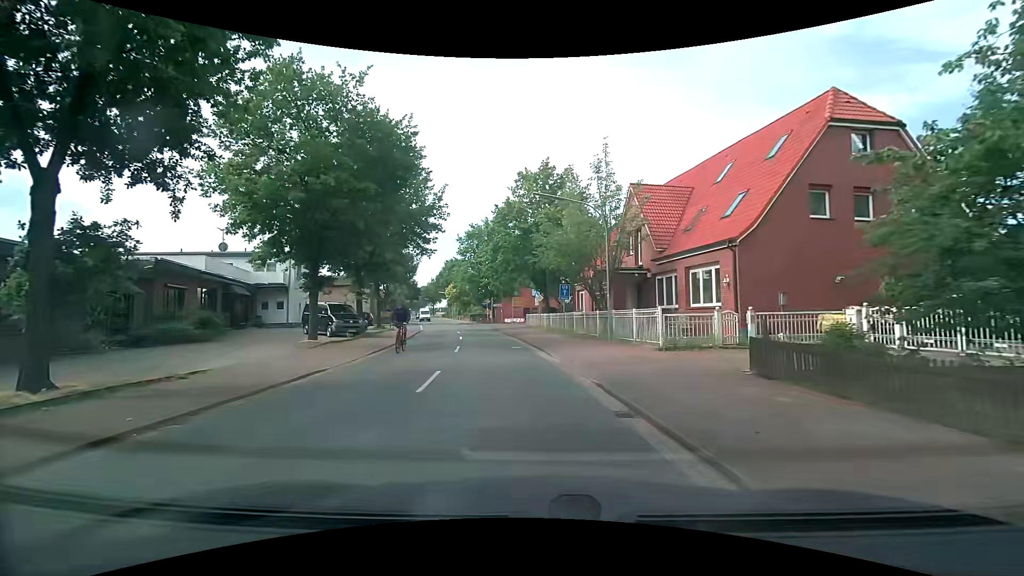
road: secondary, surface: asphalt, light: Day
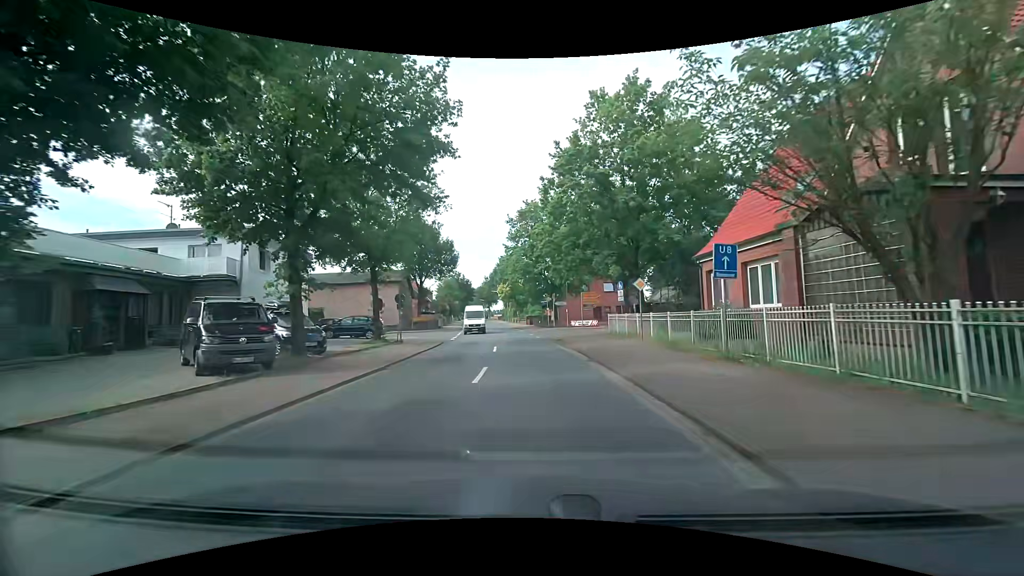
(-1.3, +16.8) m; -8°
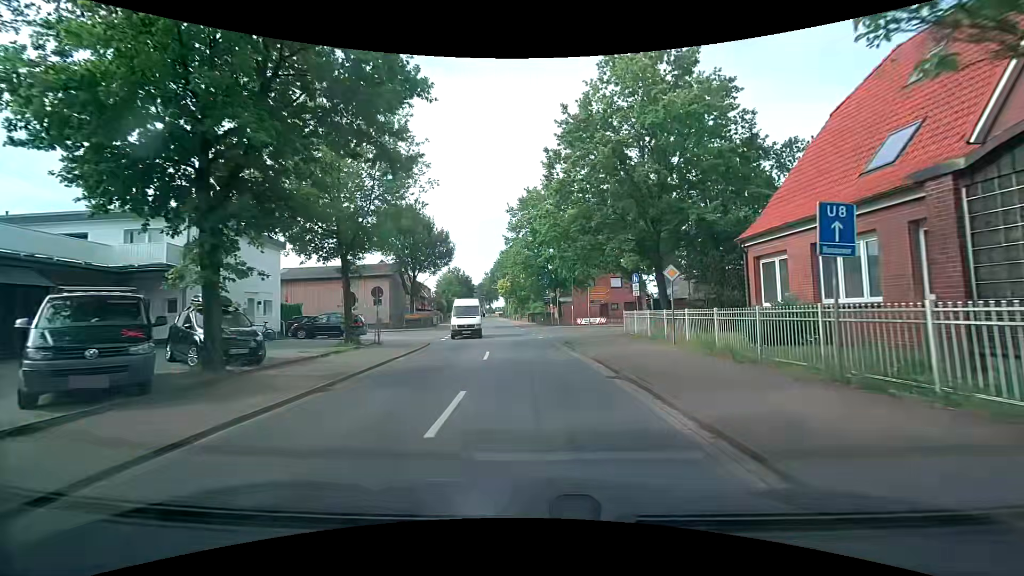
(0.0, +4.6) m; -1°
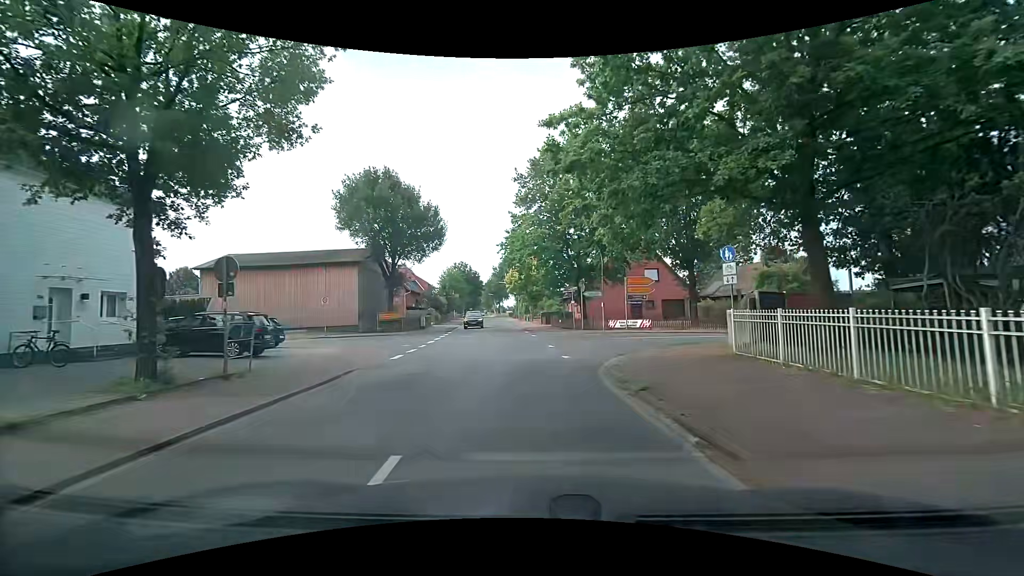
(0.0, +12.8) m; -1°
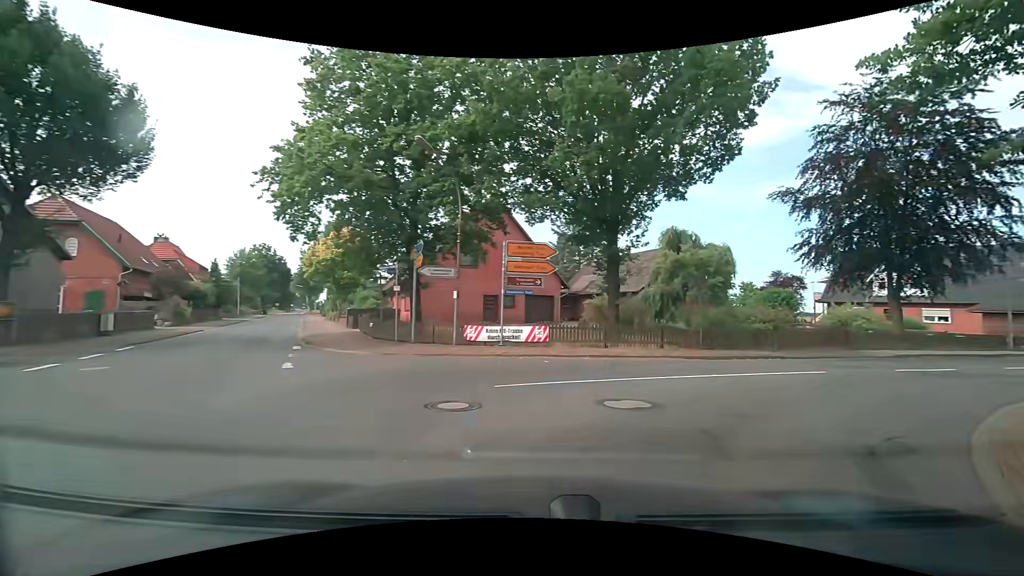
(+0.9, +17.8) m; +18°
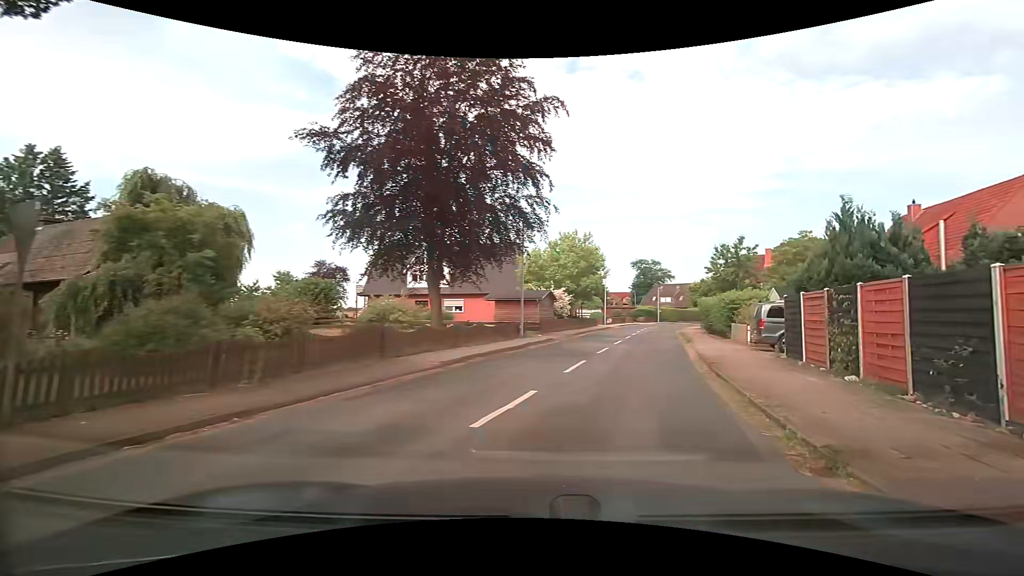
(+4.6, +10.5) m; +50°
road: tertiary
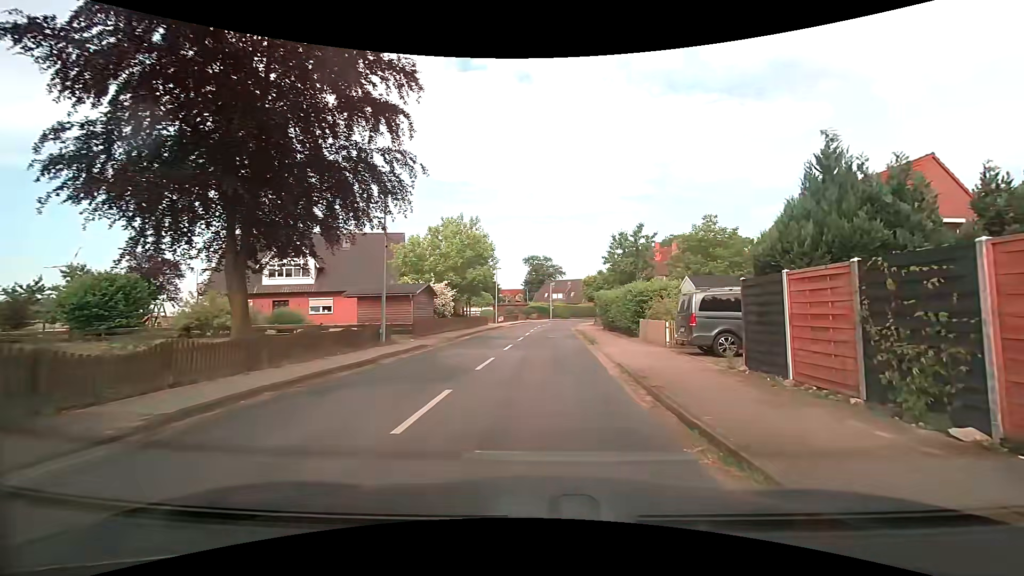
(+0.6, +6.2) m; +12°
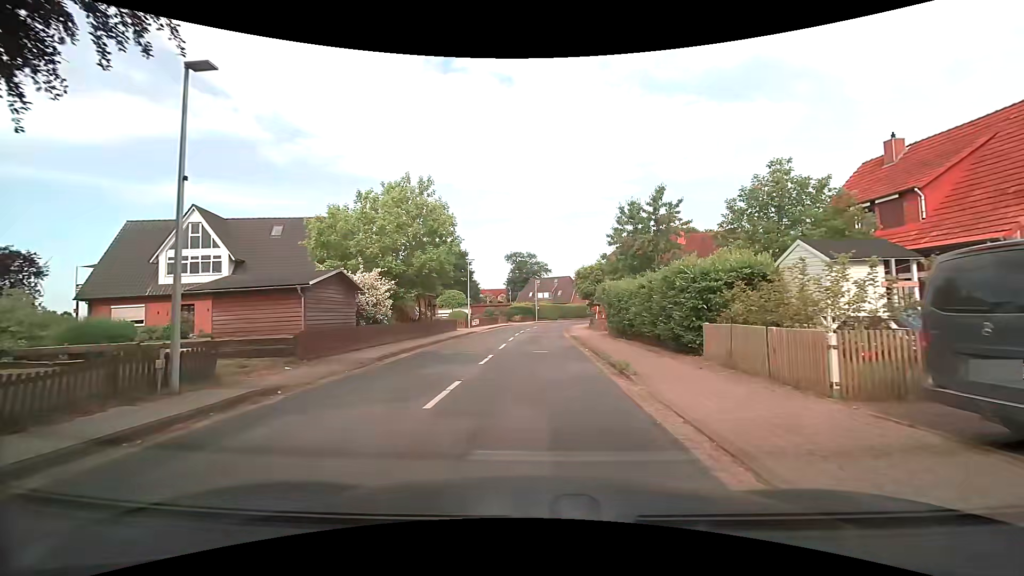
(+0.1, +10.8) m; 0°
(0, +10) (0, +20) (0, +30) (+1, +40) (+2, +50) (+3, +60) (+6, +69) (+10, +79) (+14, +88) (+18, +97) m
